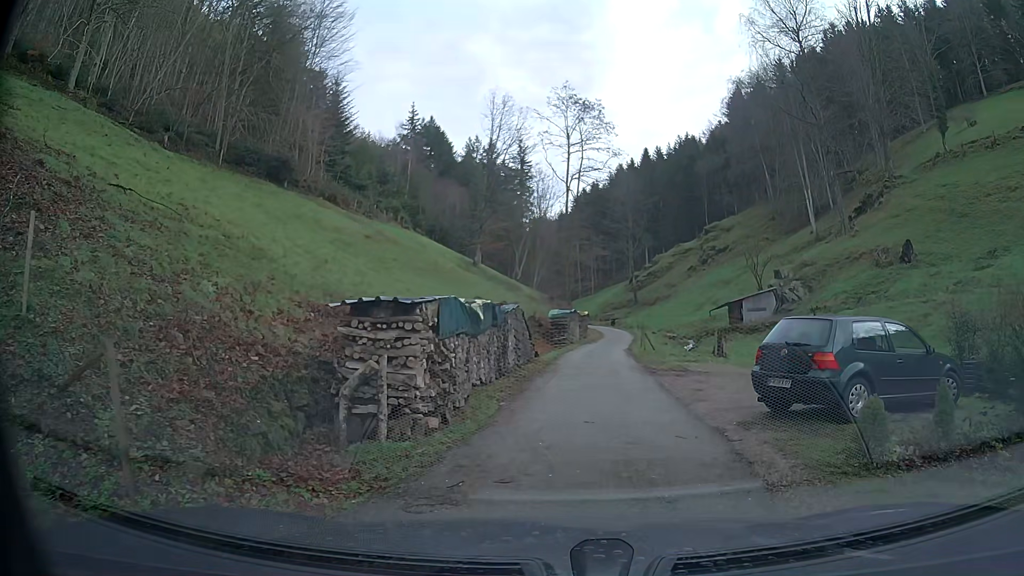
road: service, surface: asphalt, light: Day
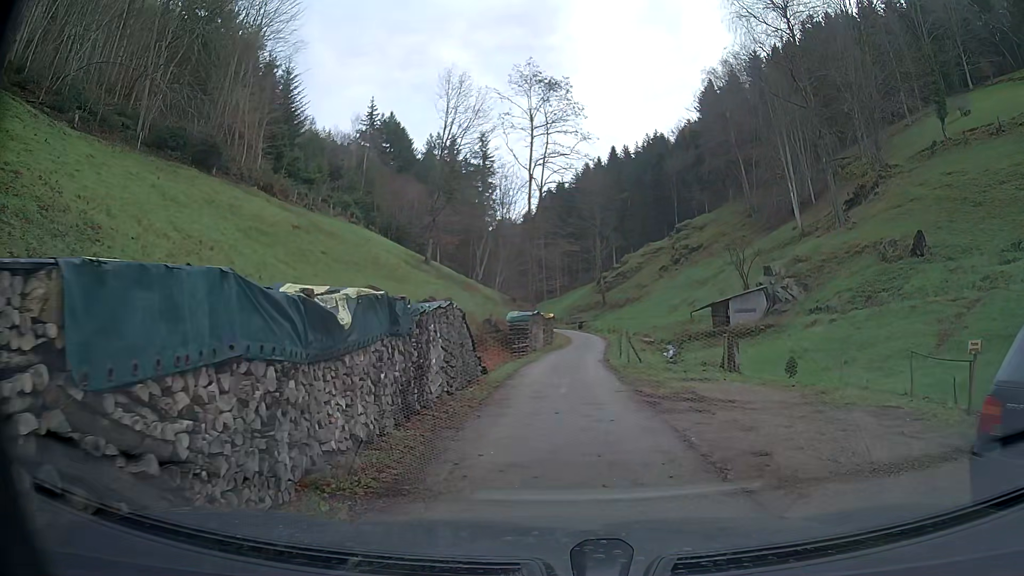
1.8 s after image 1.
(+0.1, +6.3) m; +2°
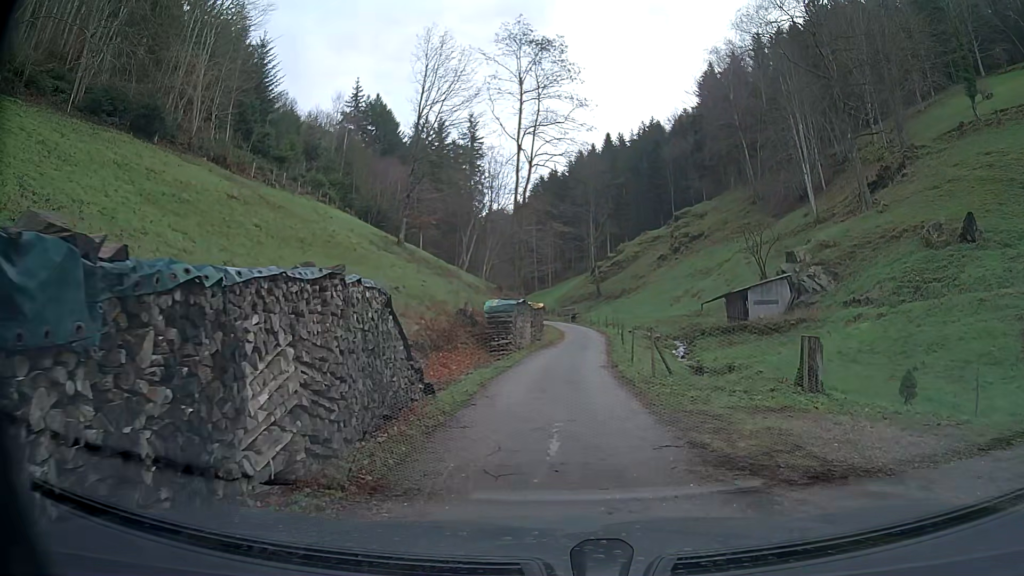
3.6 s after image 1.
(0.0, +6.6) m; 0°
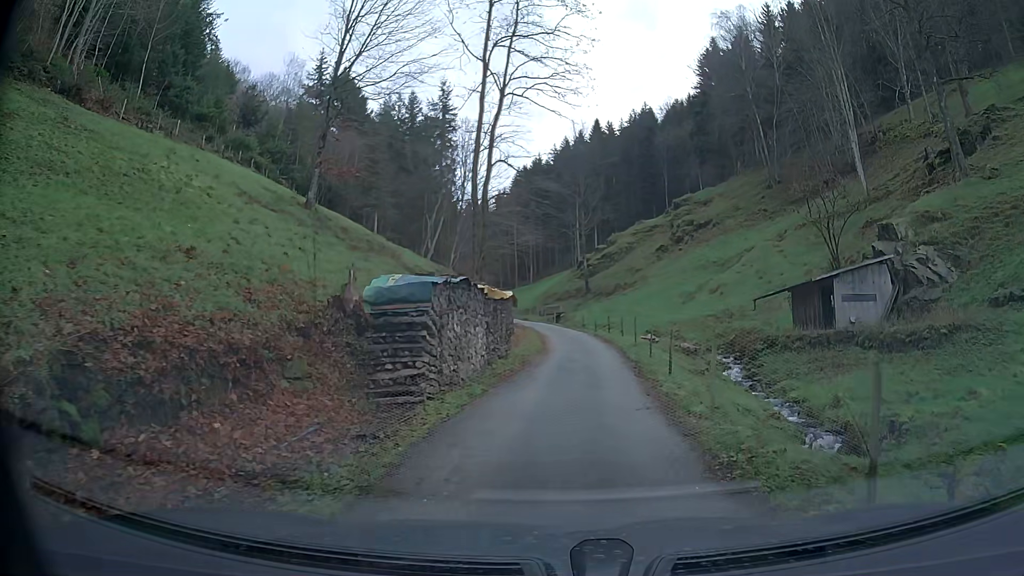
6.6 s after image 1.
(+0.2, +15.1) m; +2°
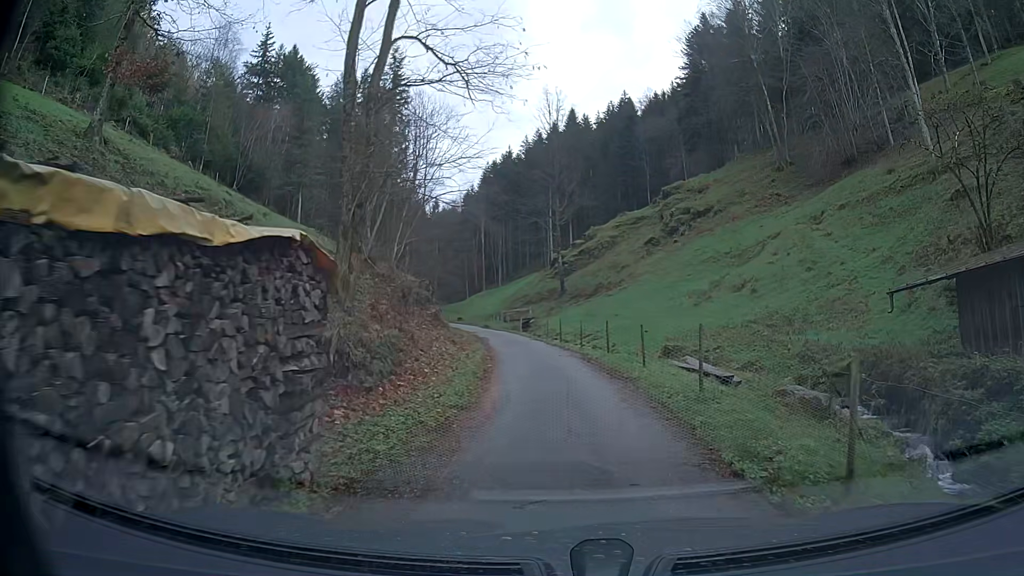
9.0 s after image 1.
(+0.3, +14.9) m; +2°
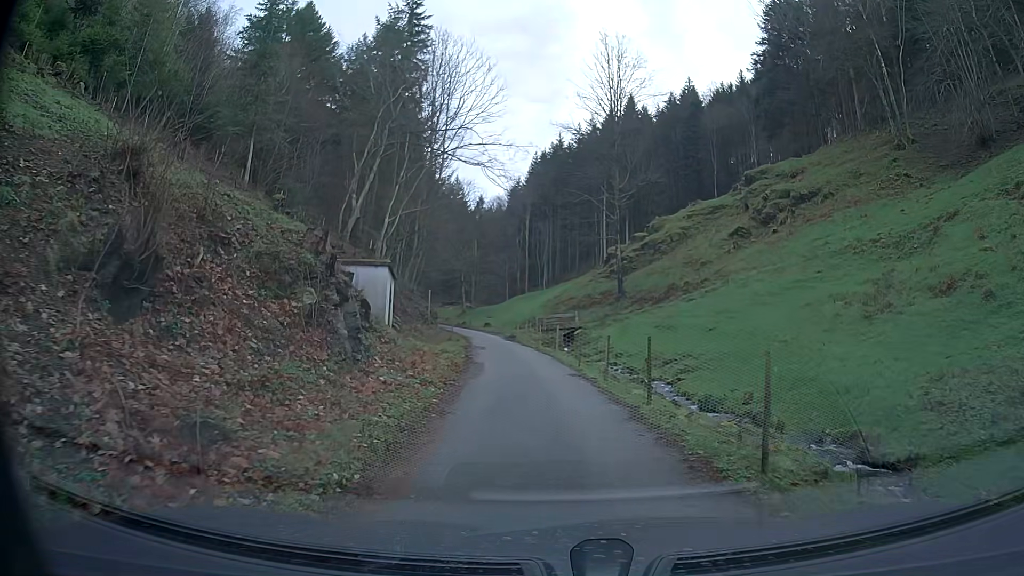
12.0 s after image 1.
(-0.6, +18.4) m; -5°
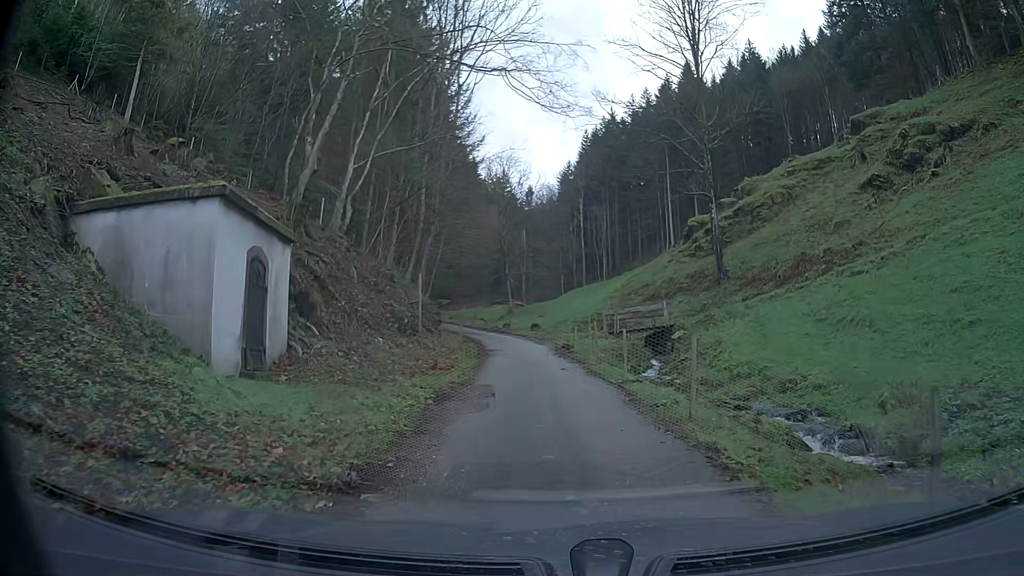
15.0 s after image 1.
(-0.8, +17.0) m; -5°
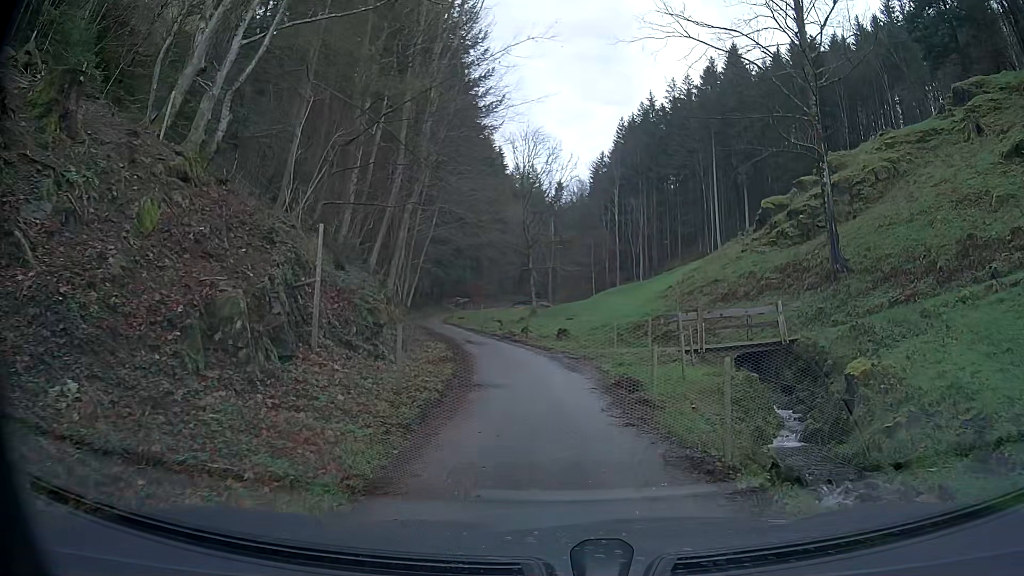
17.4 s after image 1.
(-0.2, +12.8) m; -1°
(0, +10) (-1, +20) (-3, +30) (-6, +39) (-9, +49) (-11, +59) (-13, +68) (-14, +78) (-14, +88) (-14, +98) m
